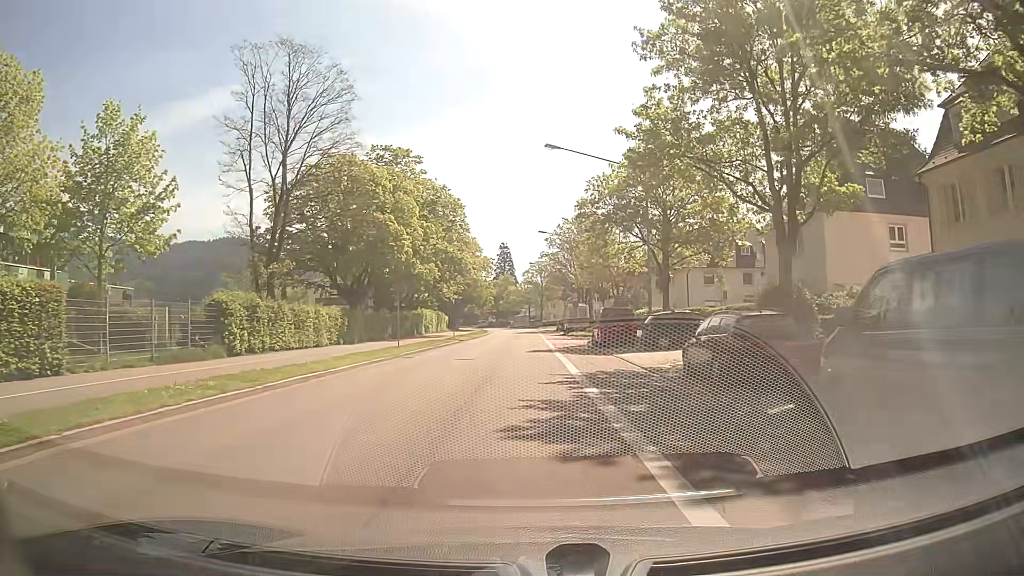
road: secondary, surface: asphalt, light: Day
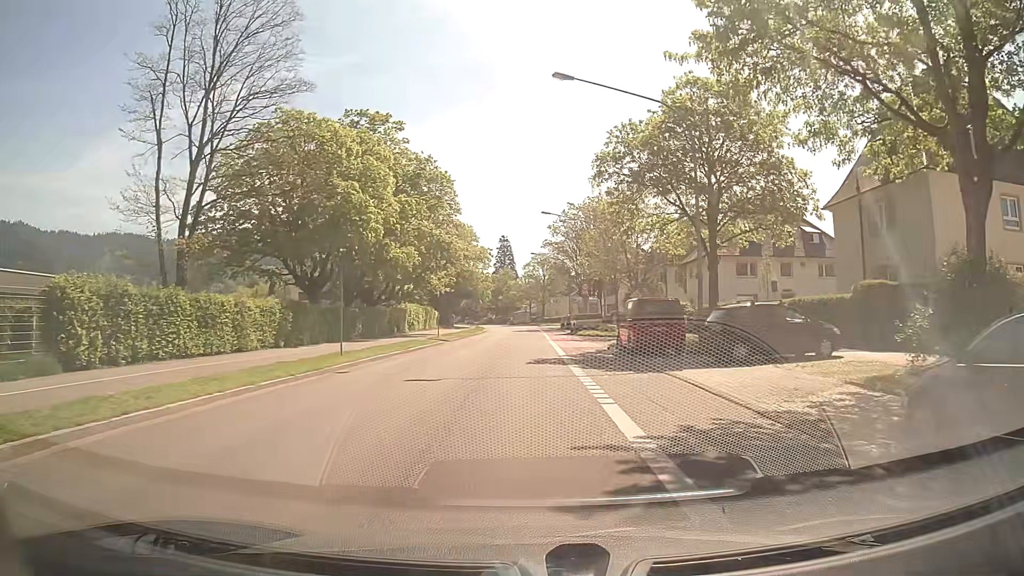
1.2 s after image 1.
(+0.1, +10.1) m; +1°
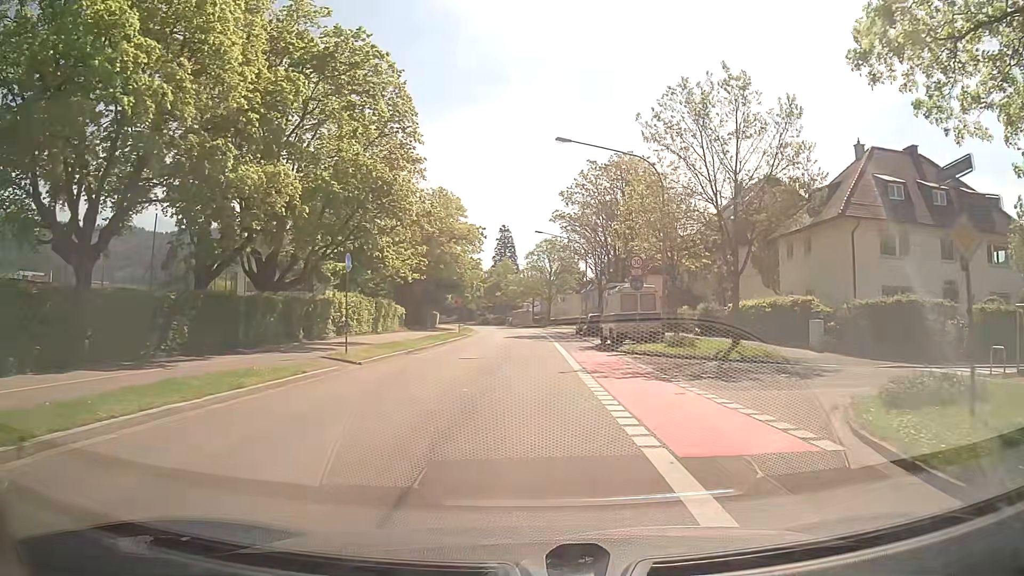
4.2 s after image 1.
(-0.2, +24.0) m; -1°
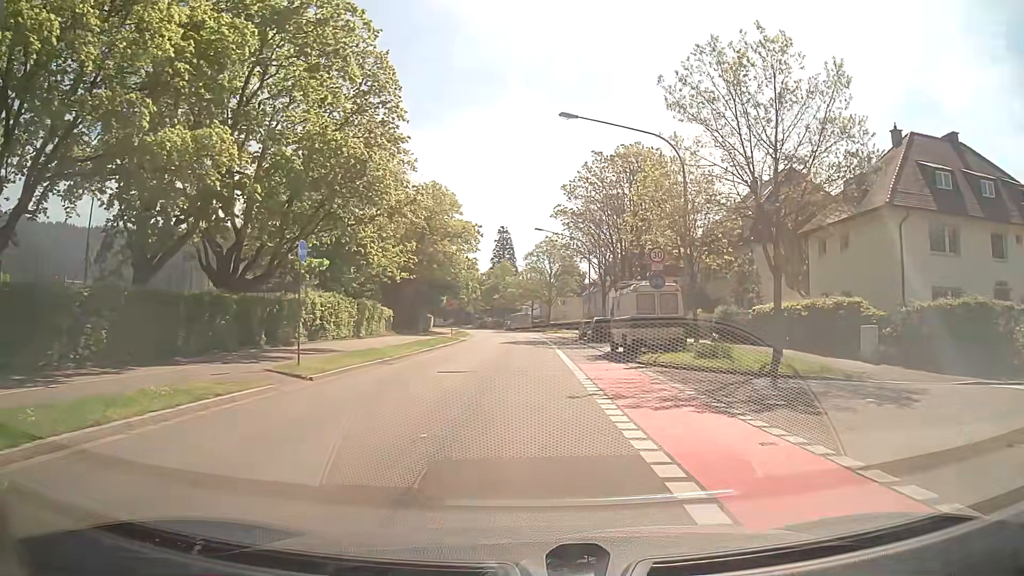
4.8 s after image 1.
(+0.1, +4.8) m; +1°
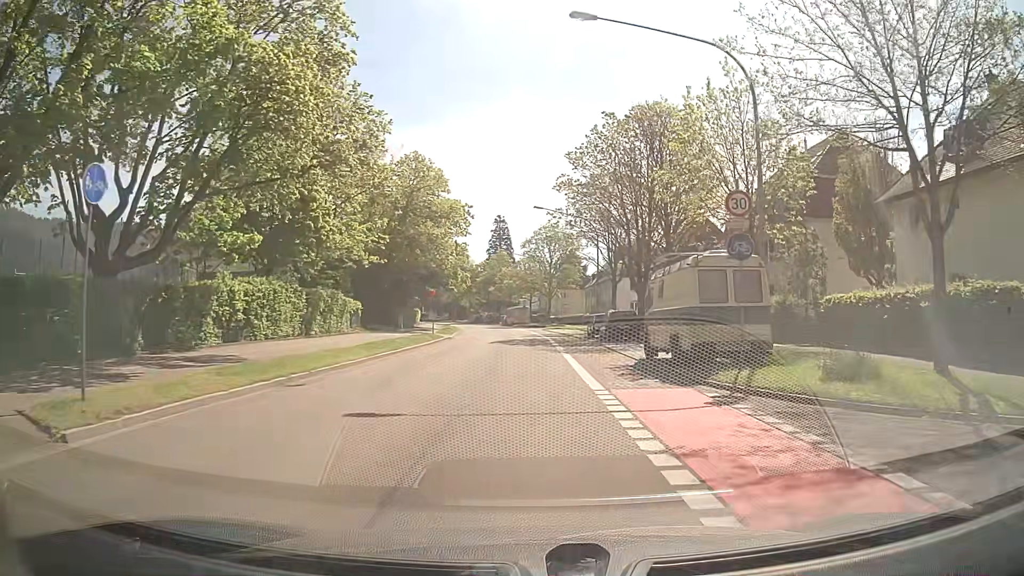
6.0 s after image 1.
(+0.1, +9.7) m; 0°
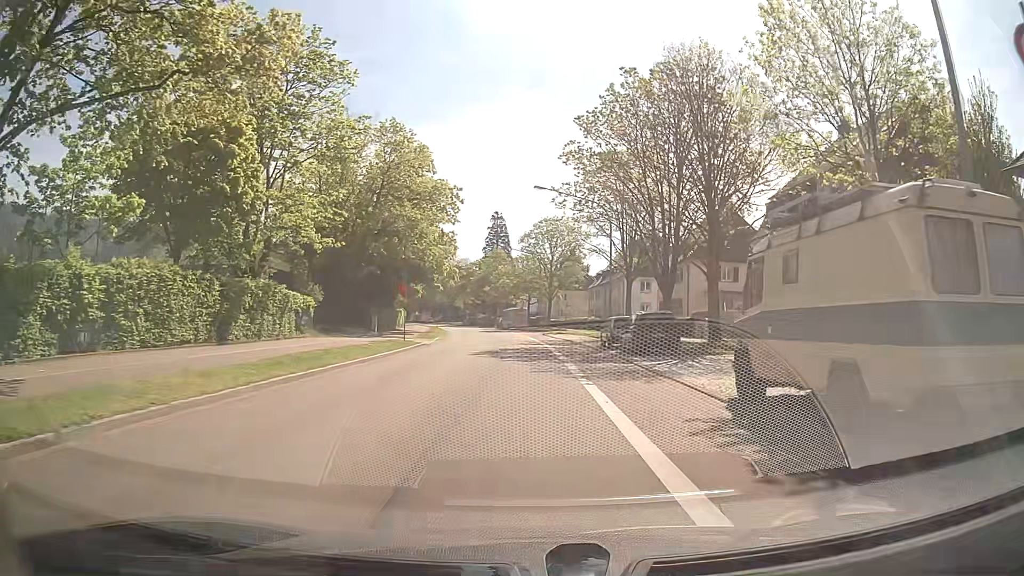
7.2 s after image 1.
(+0.1, +9.7) m; +1°
(0, +10) (0, +20) (0, +30) (-1, +40) (-1, +50) (-2, +60) (-3, +70) (-5, +80) (-7, +90) (-9, +99) m
